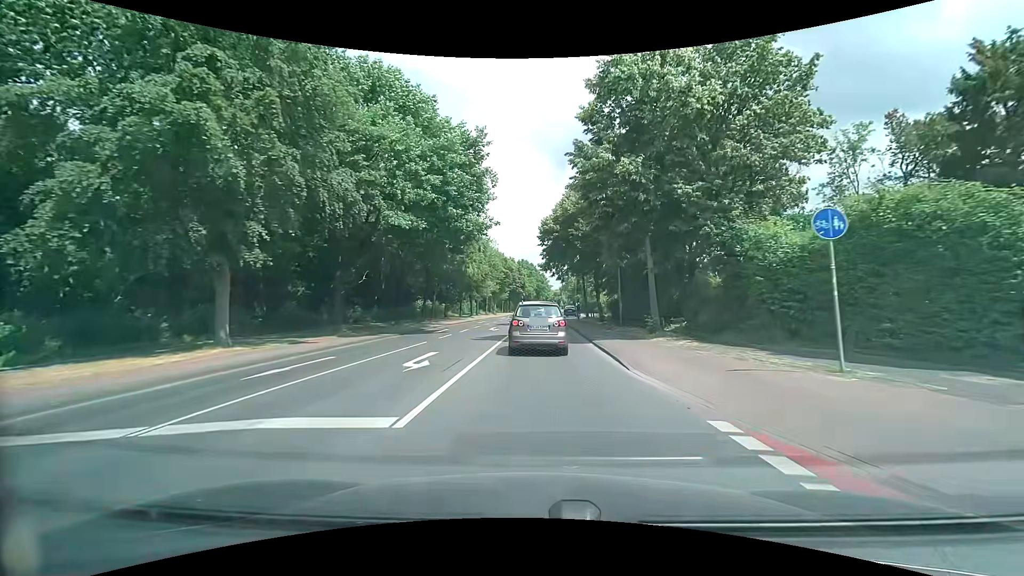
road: tertiary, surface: asphalt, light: Day
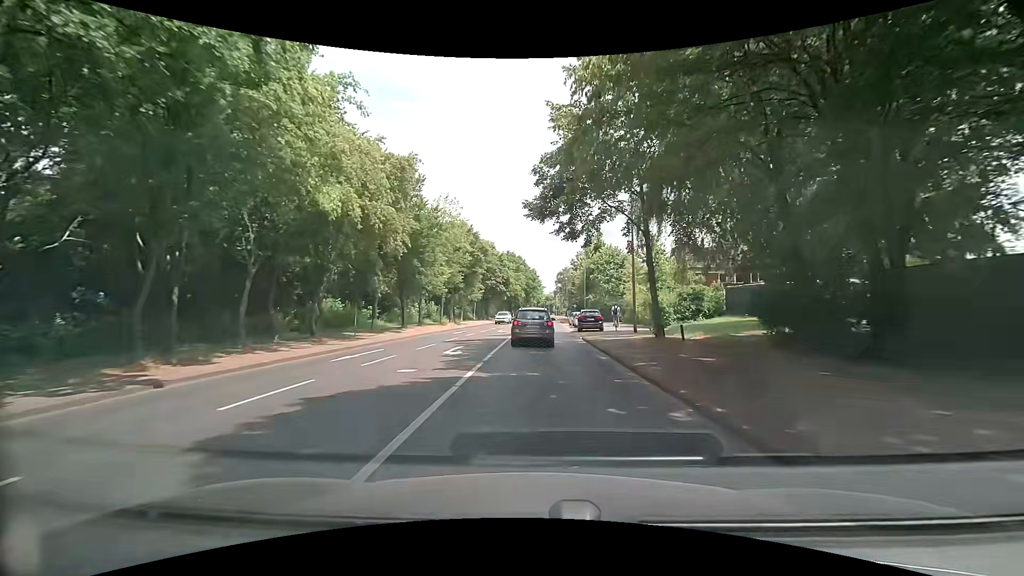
(0.0, +35.3) m; +1°
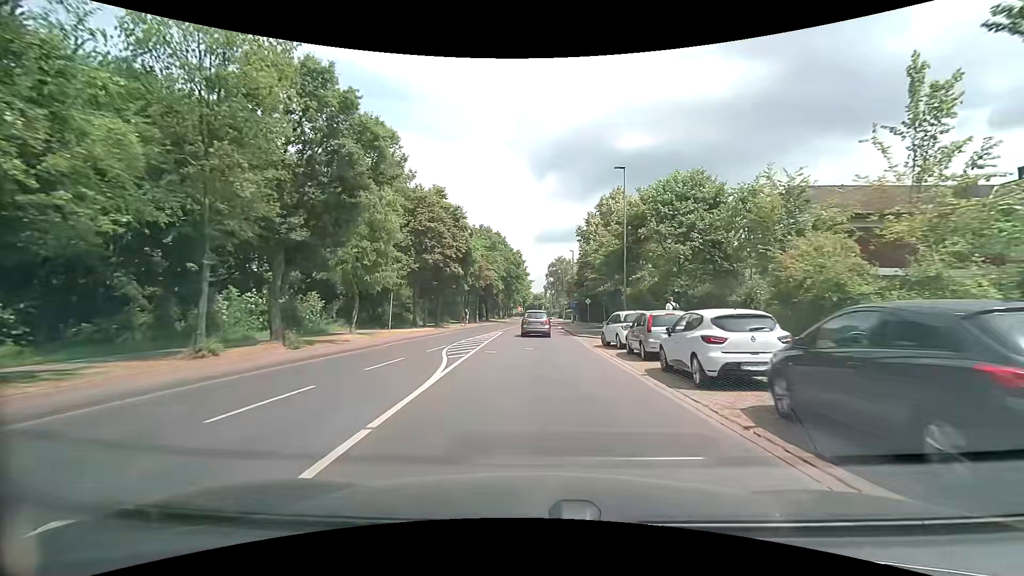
(+0.3, +37.1) m; +1°
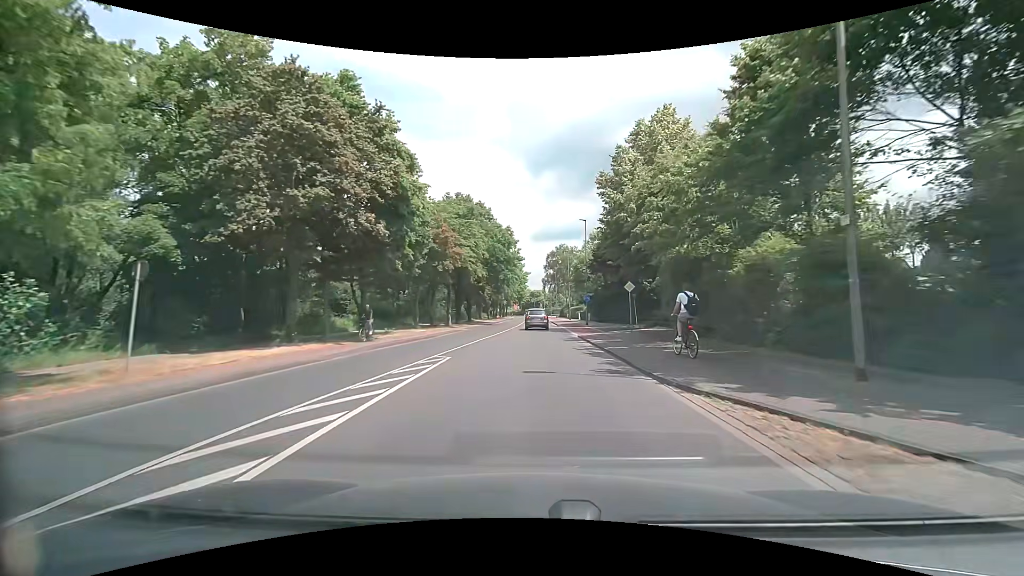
(+0.1, +22.0) m; 0°
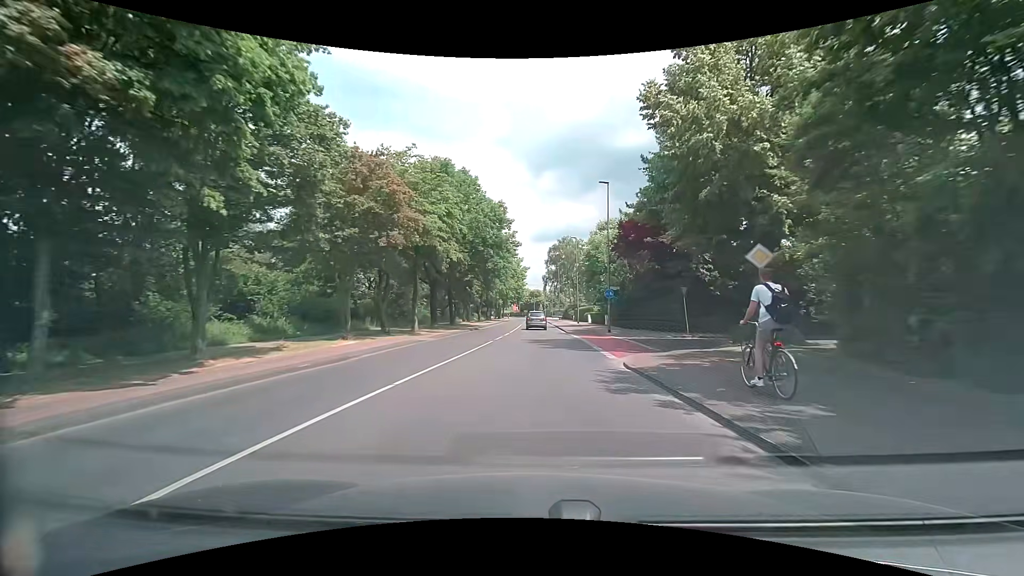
(0.0, +14.7) m; -1°
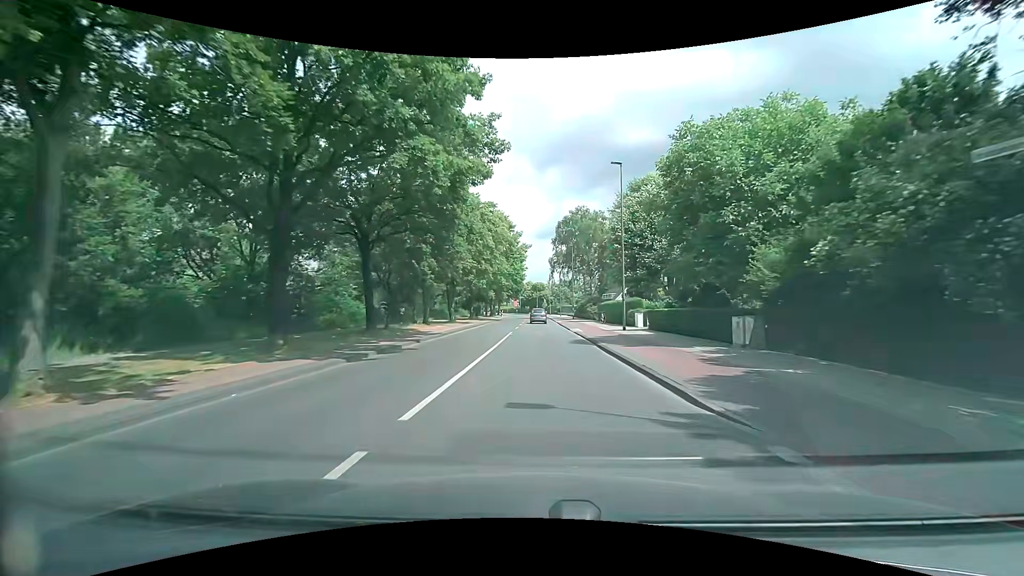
(+0.4, +29.1) m; 0°
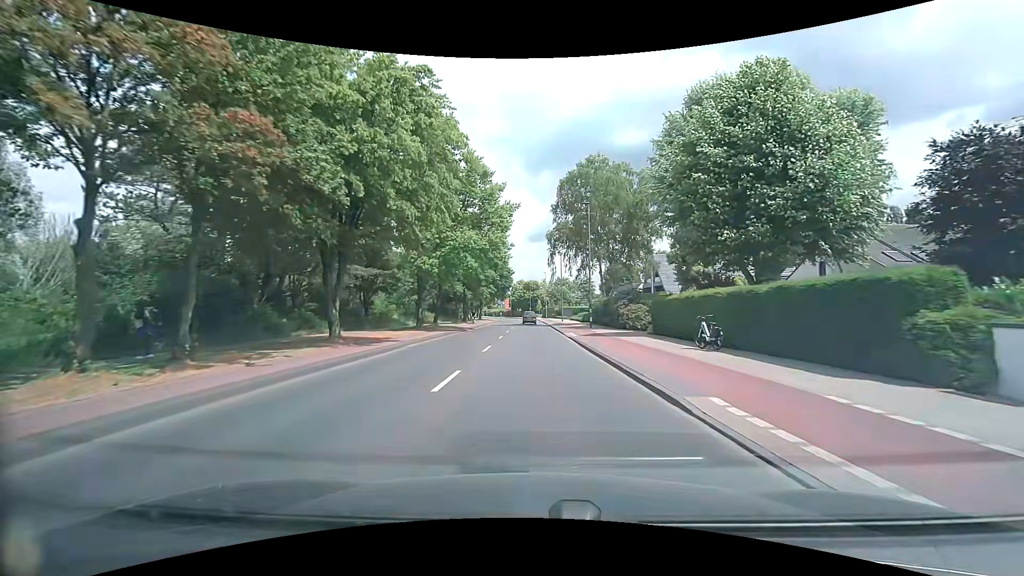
(+0.3, +28.5) m; 0°
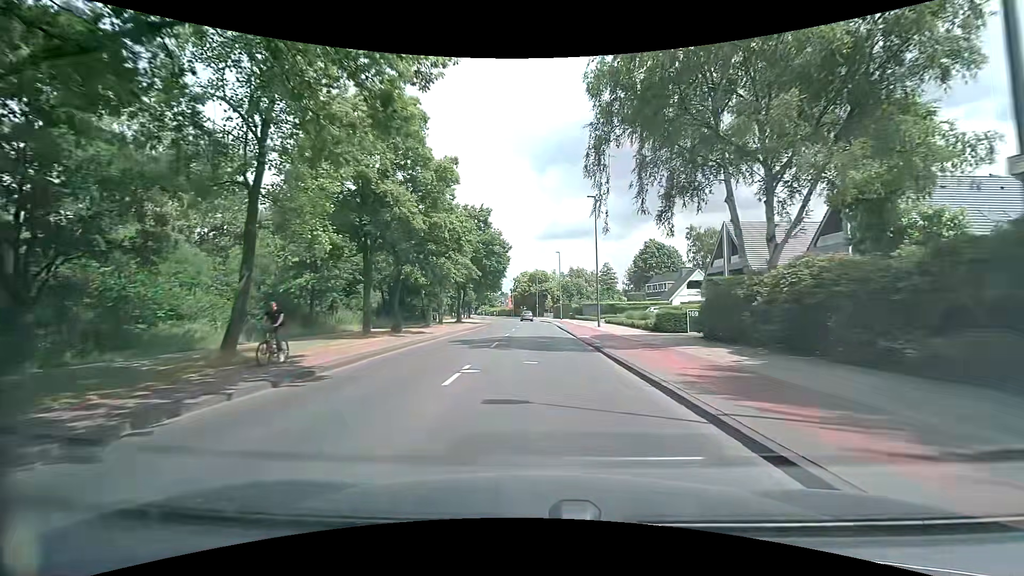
(+0.3, +35.6) m; 0°
(0, +10) (0, +20) (0, +30) (0, +40) (0, +50) (0, +60) (-1, +70) (-1, +80) (-2, +90) (-4, +100) m
